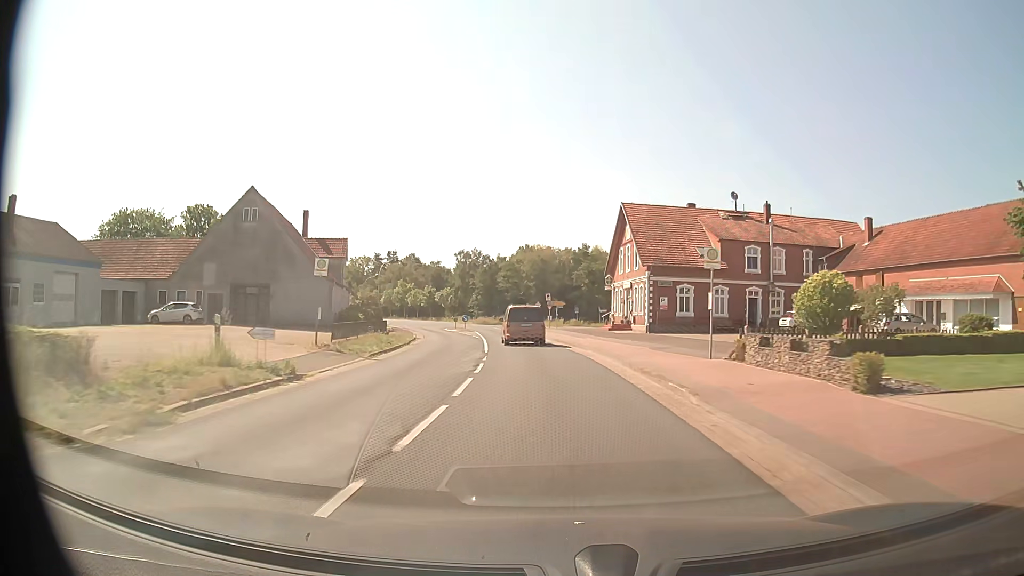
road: secondary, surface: asphalt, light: Day
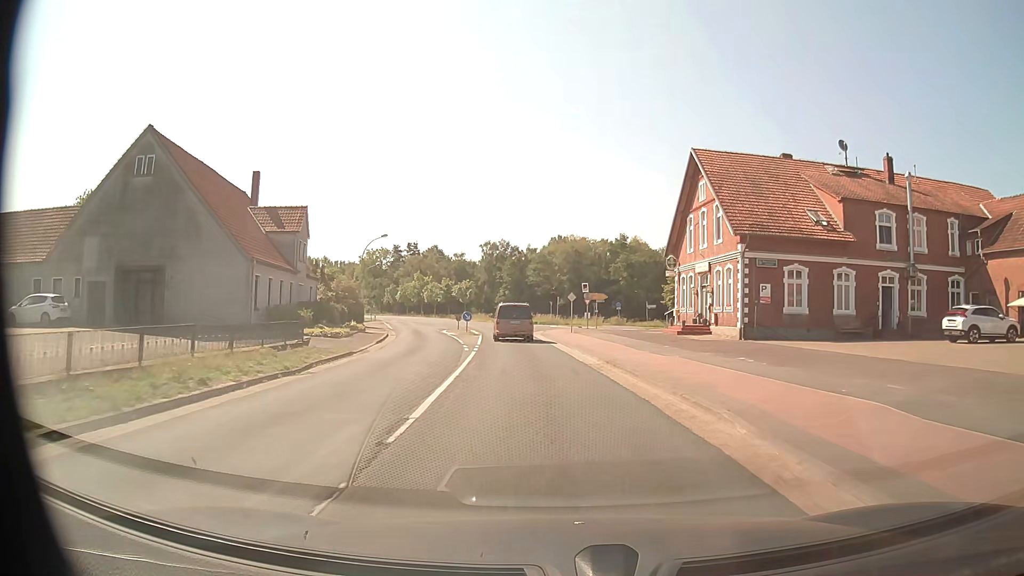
(-0.4, +17.8) m; -3°
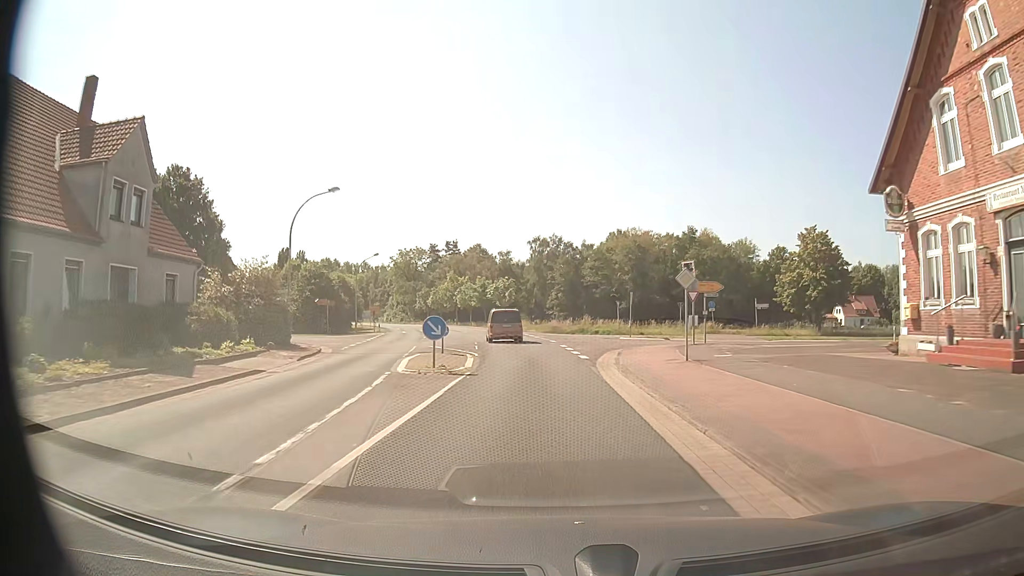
(-0.9, +24.7) m; -5°
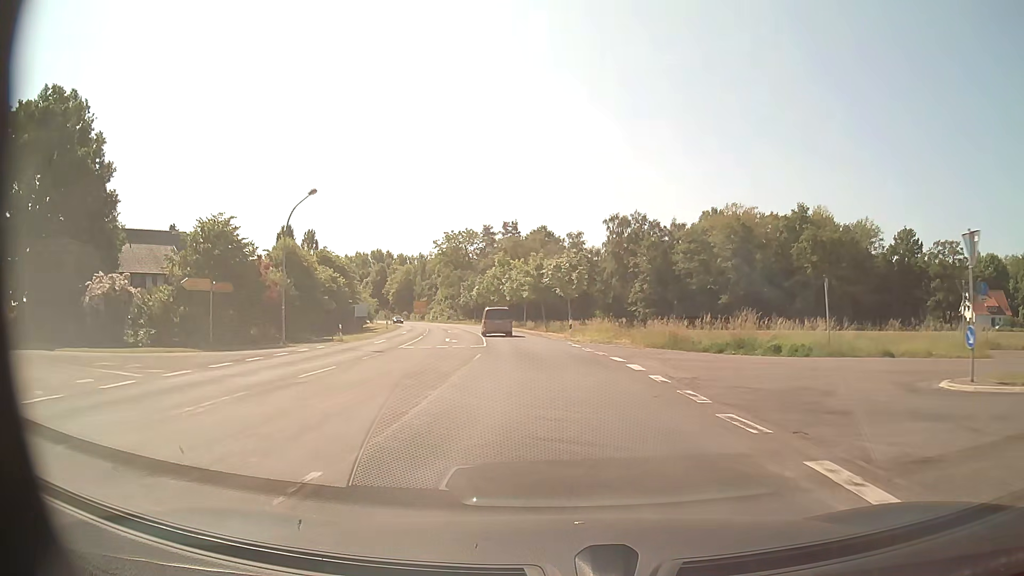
(-1.8, +32.9) m; -6°
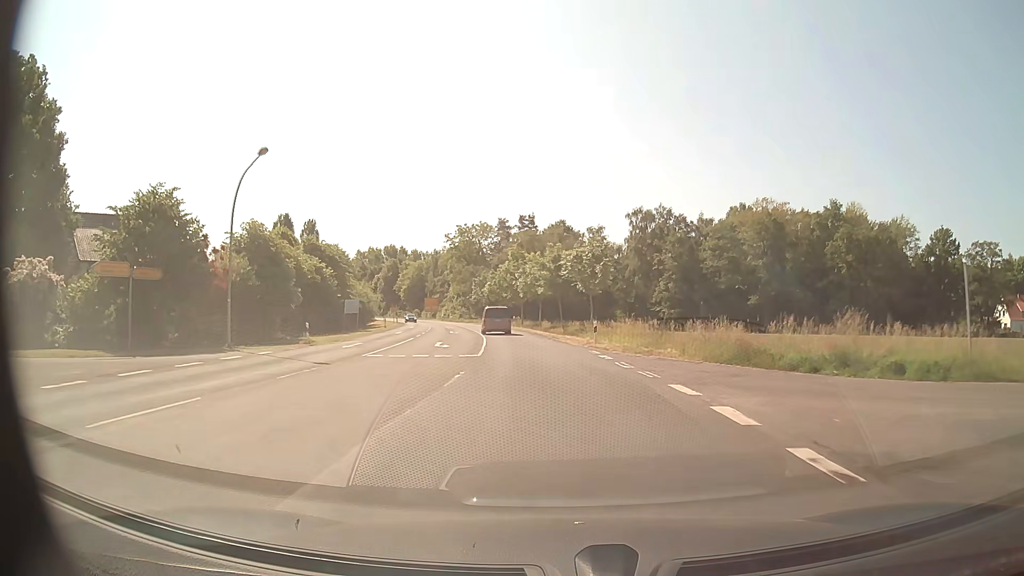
(-0.1, +8.2) m; -1°
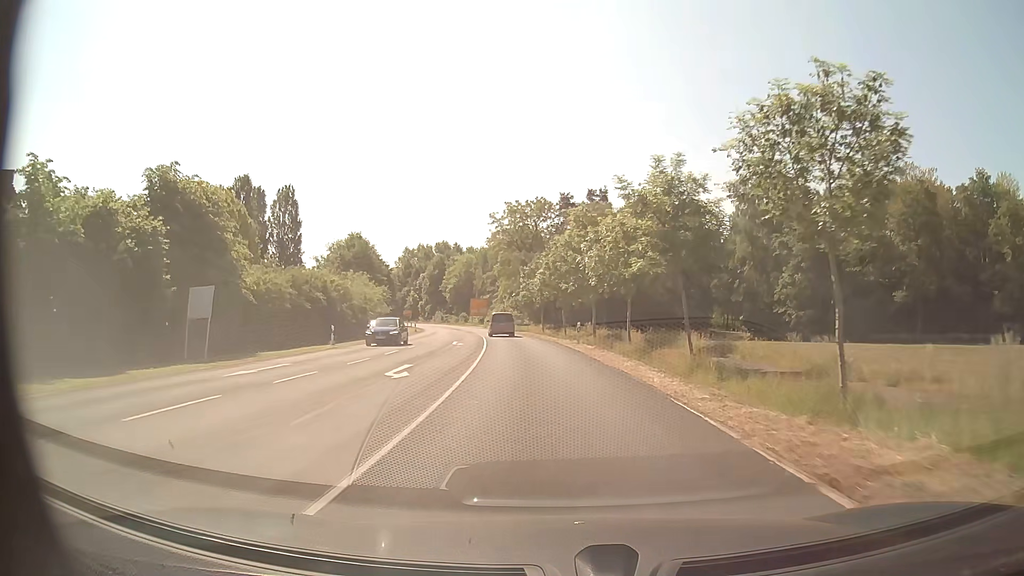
(-1.7, +32.5) m; -6°
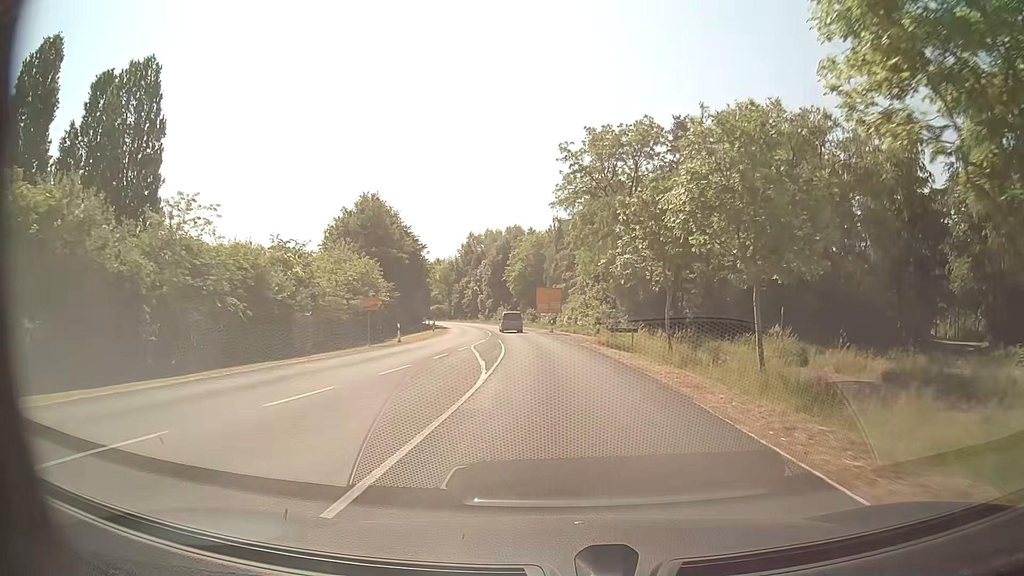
(-2.7, +40.4) m; -7°
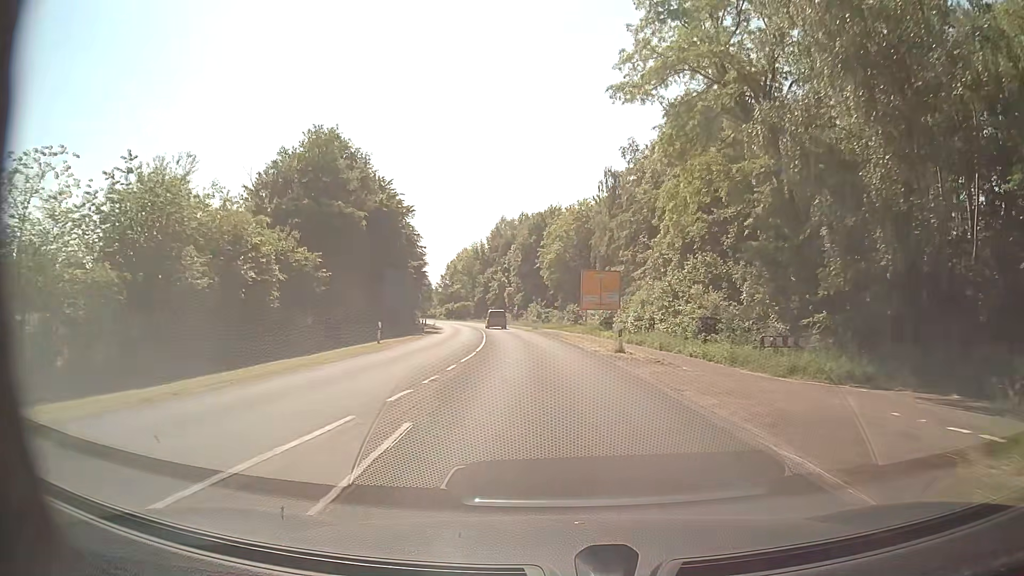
(-1.4, +32.4) m; -5°
(0, +10) (0, +20) (-1, +30) (-2, +40) (-3, +50) (-4, +60) (-6, +70) (-8, +79) (-10, +89) (-12, +99) m
